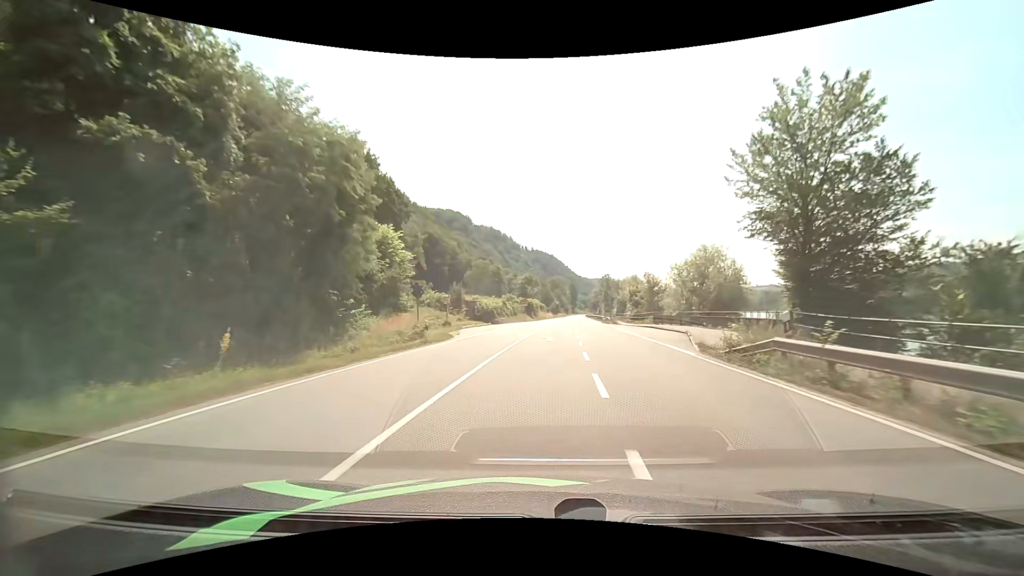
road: primary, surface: asphalt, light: Day
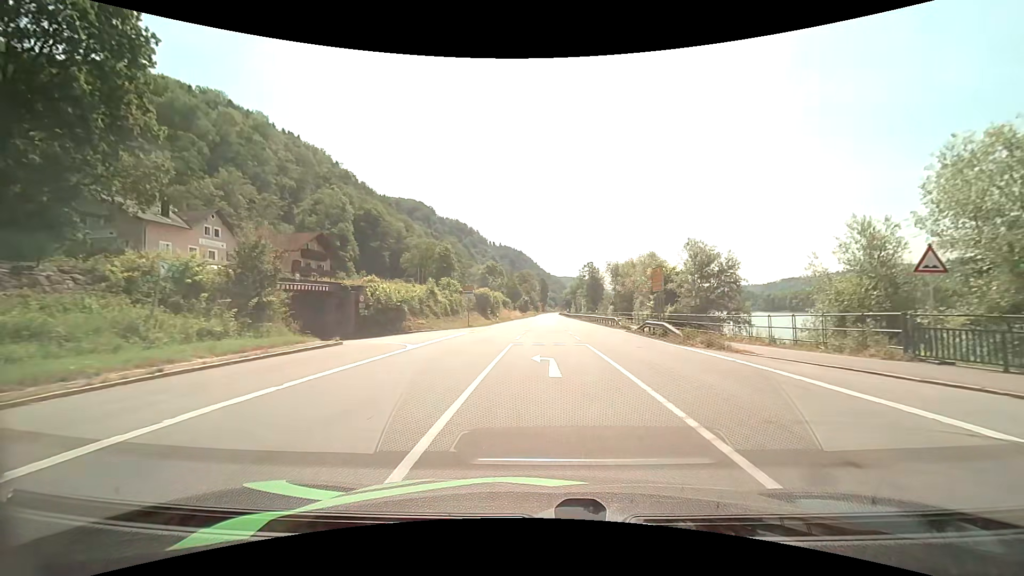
(+1.1, +38.3) m; +4°
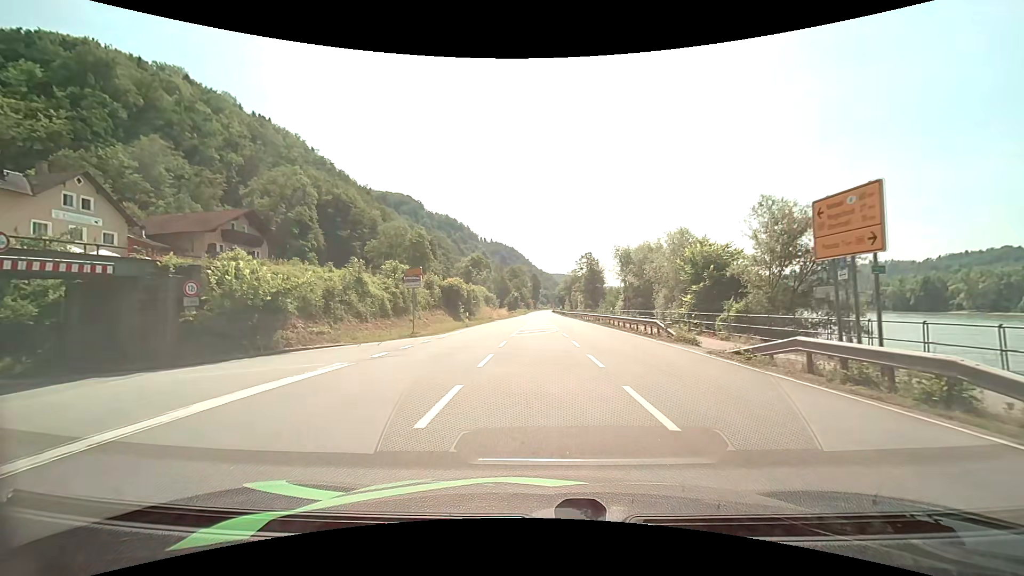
(+0.2, +16.6) m; +1°
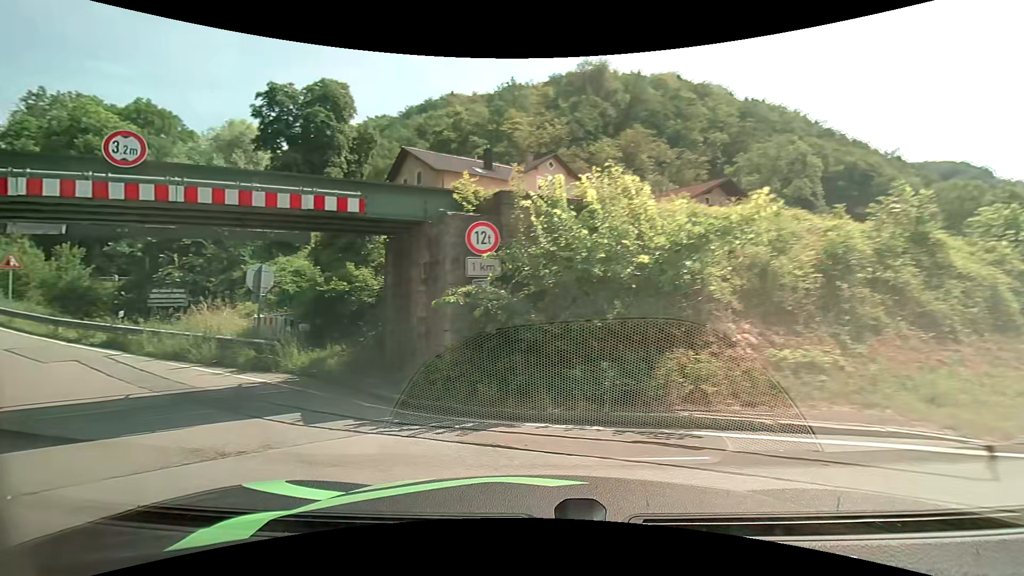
(-4.5, +14.5) m; -53°
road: tertiary
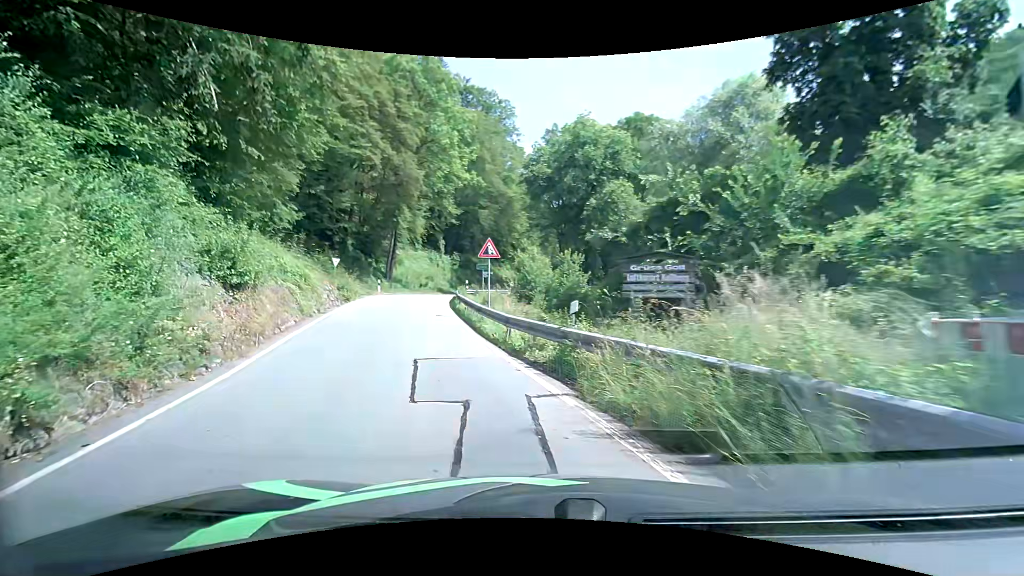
(-7.4, +12.1) m; -49°
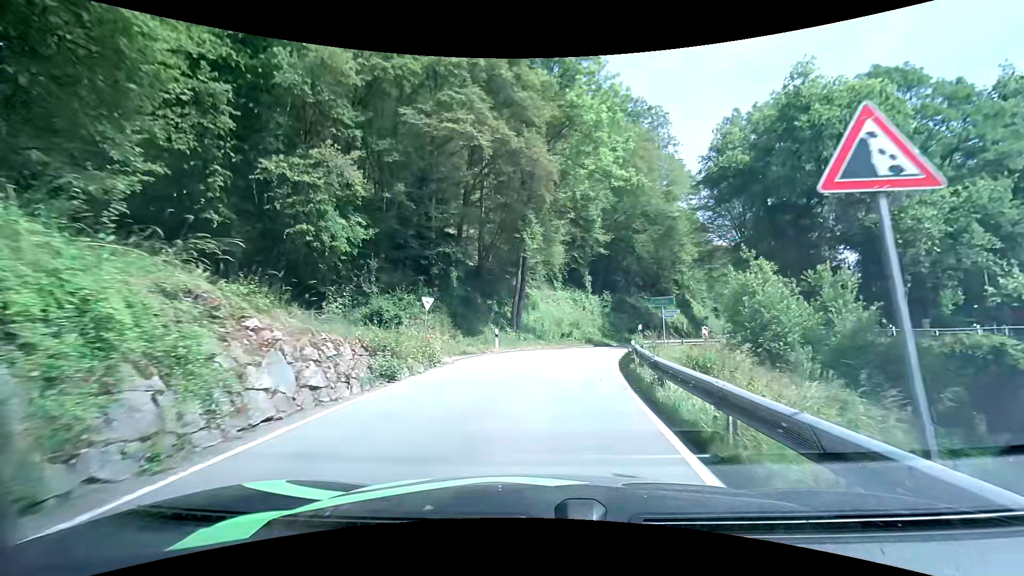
(-3.2, +14.9) m; -19°
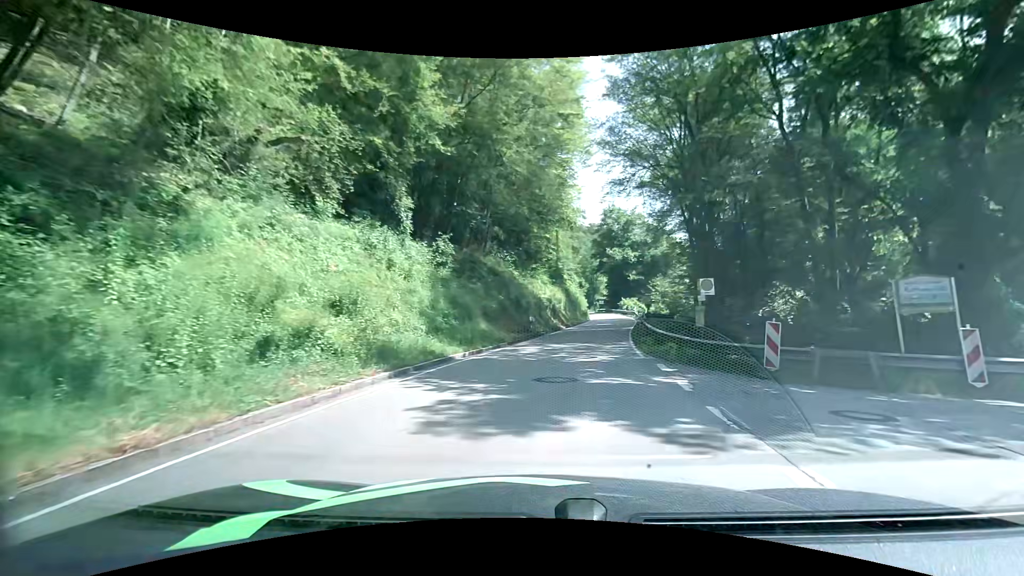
(+3.8, +27.5) m; +19°
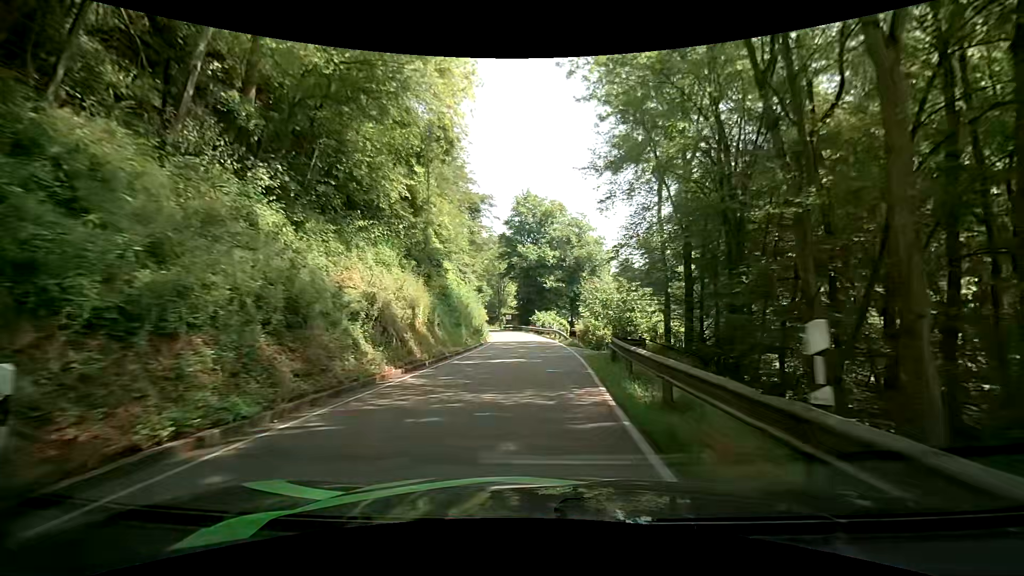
(+2.9, +24.5) m; +10°
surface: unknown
(0, +10) (0, +20) (0, +30) (0, +40) (-1, +50) (-2, +60) (-4, +70) (-7, +79) (-9, +89) (-11, +99) m
